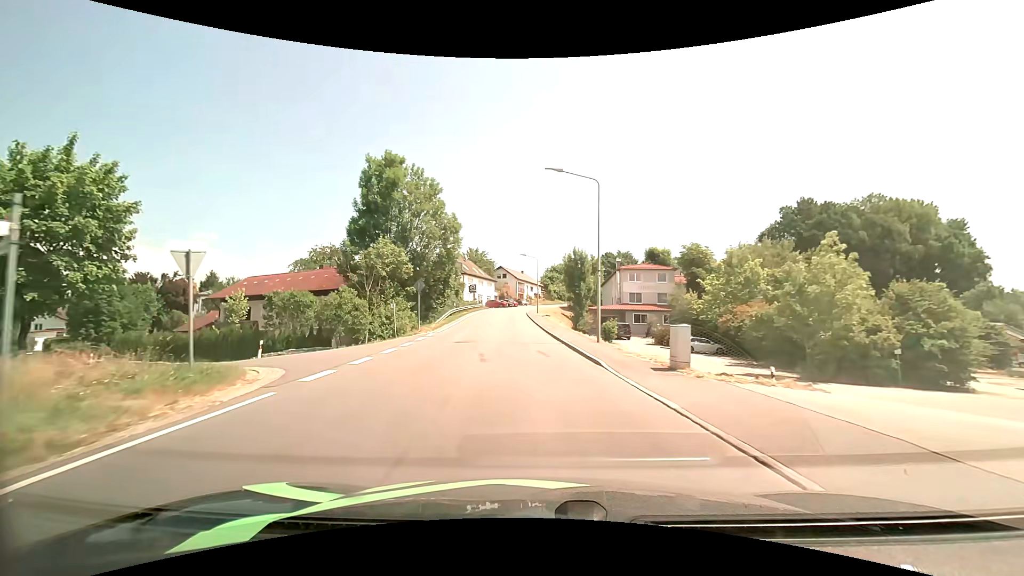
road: secondary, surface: asphalt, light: Day
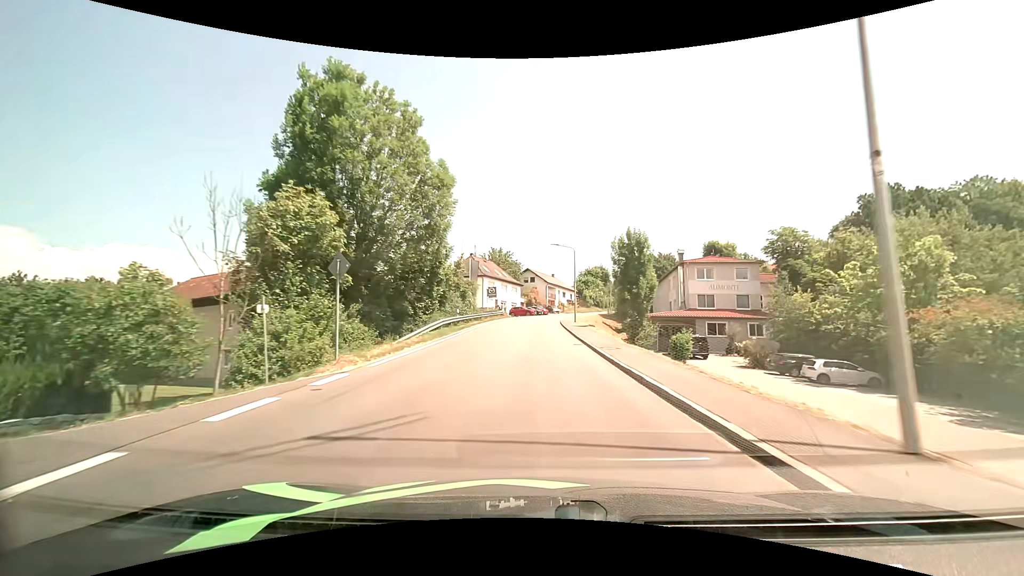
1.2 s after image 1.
(-0.7, +16.1) m; -4°
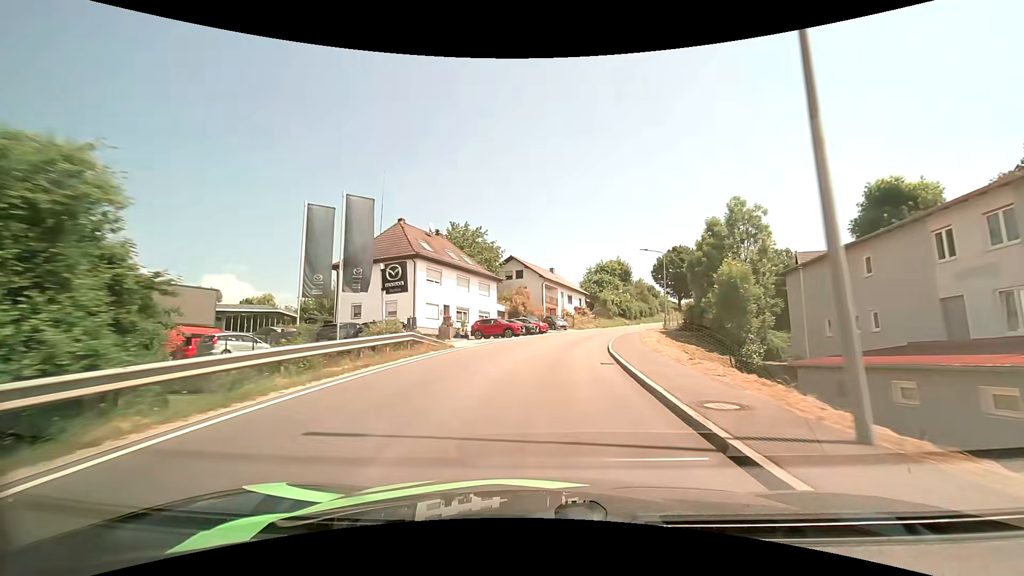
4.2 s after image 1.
(+0.1, +41.6) m; +1°
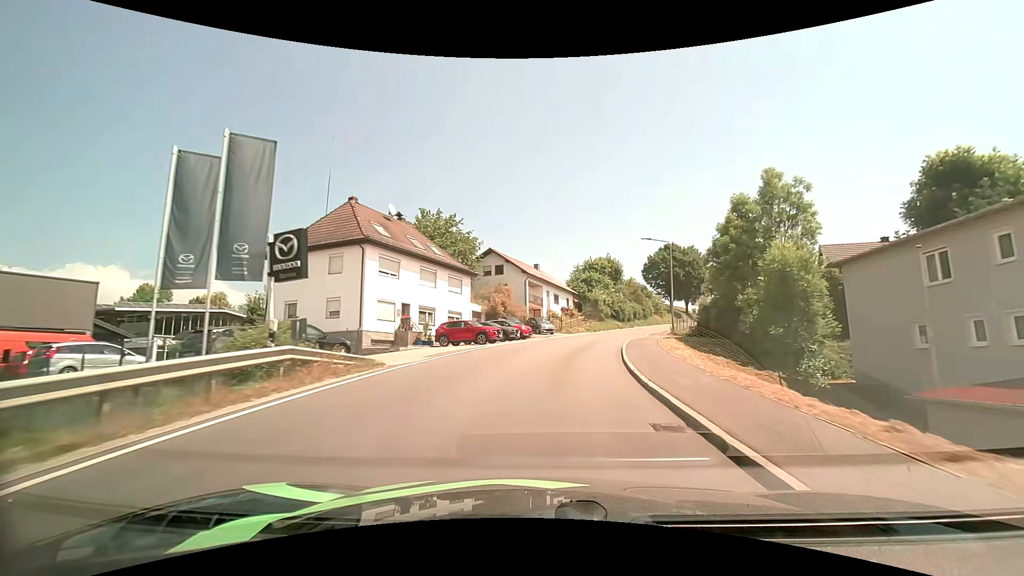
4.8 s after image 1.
(+0.1, +8.2) m; +2°
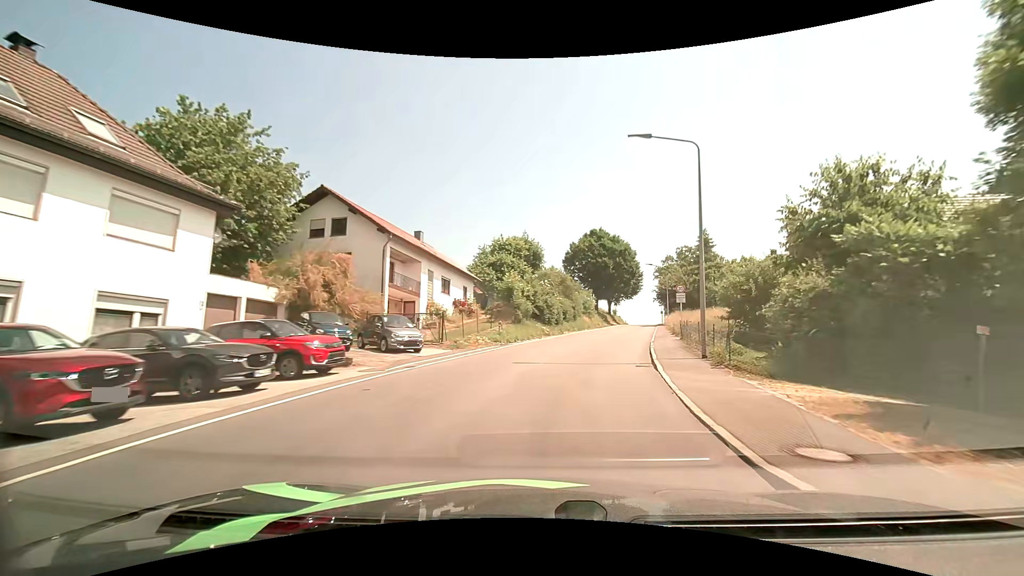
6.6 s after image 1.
(+1.9, +24.5) m; +10°
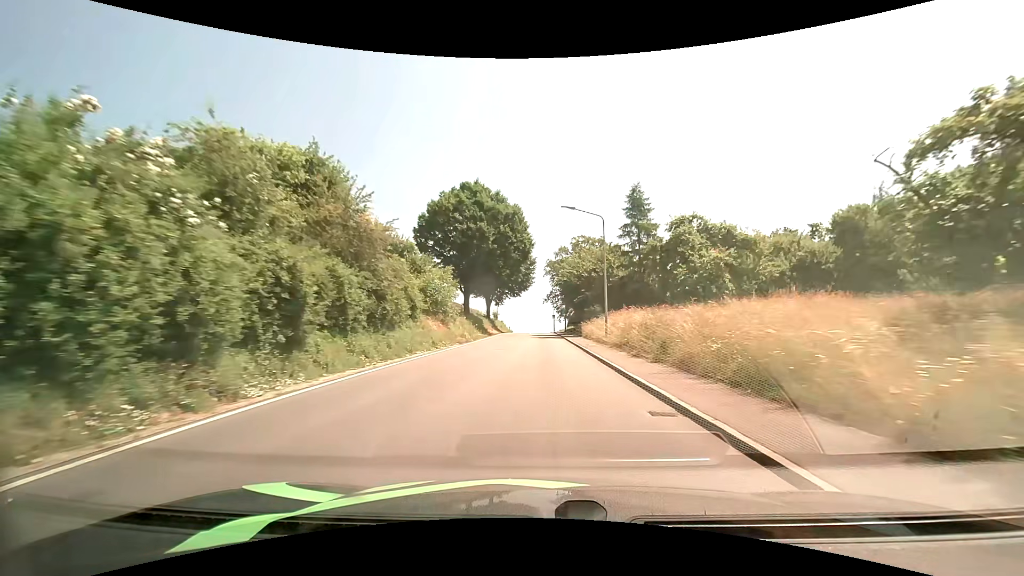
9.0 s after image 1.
(+5.3, +34.3) m; +14°
(0, +10) (0, +20) (0, +30) (+1, +40) (+1, +50) (+1, +60) (+1, +70) (+1, +80) (+1, +90) (+1, +100) m
